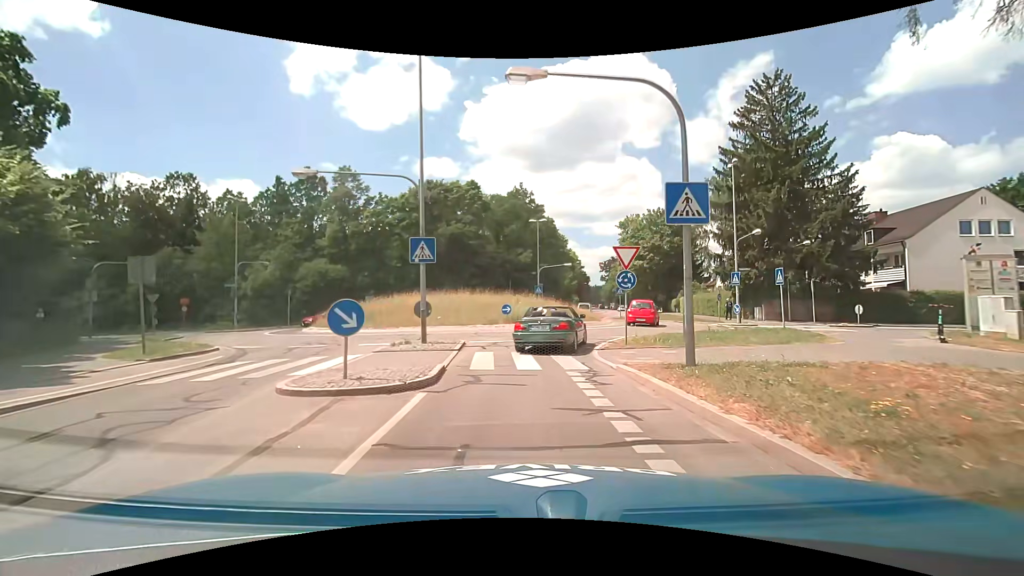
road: tertiary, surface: asphalt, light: Day
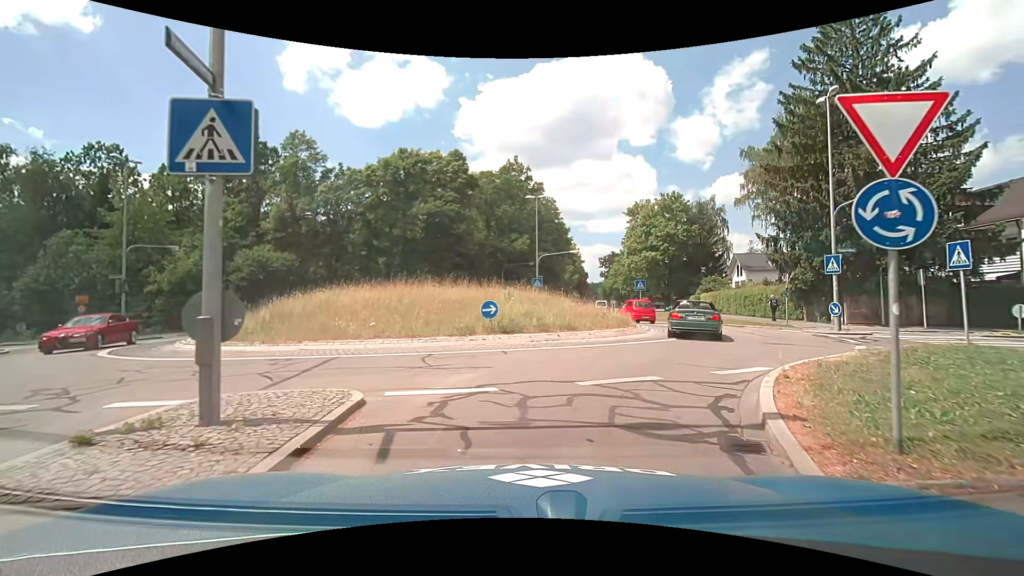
(-0.1, +10.7) m; 0°
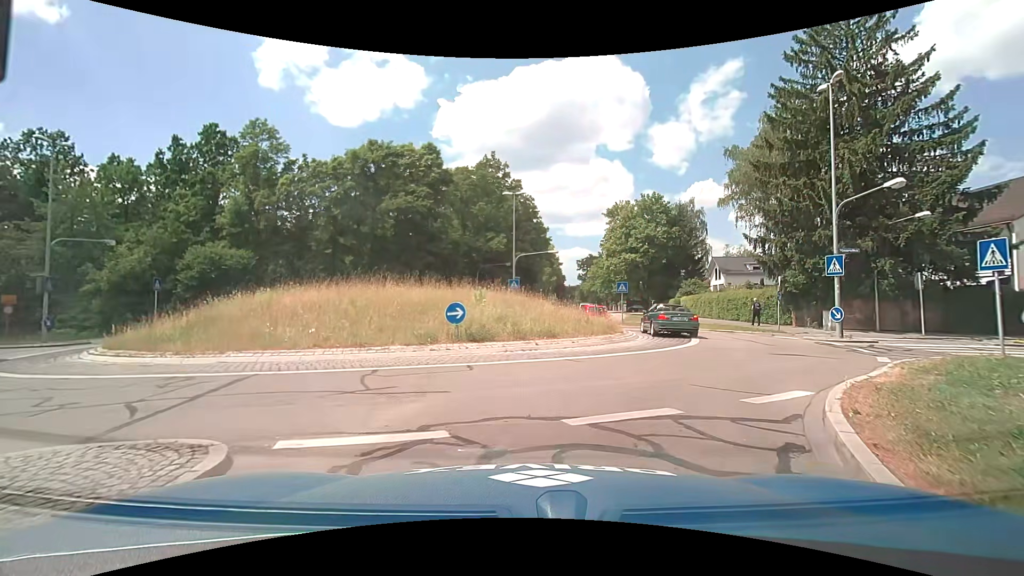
(0.0, +2.4) m; +1°
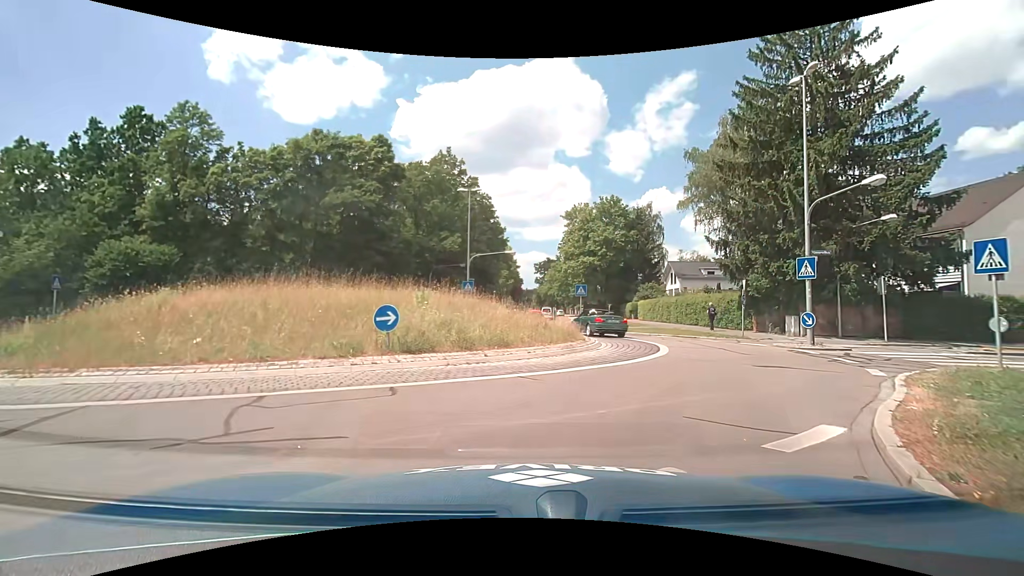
(+0.1, +2.3) m; +6°
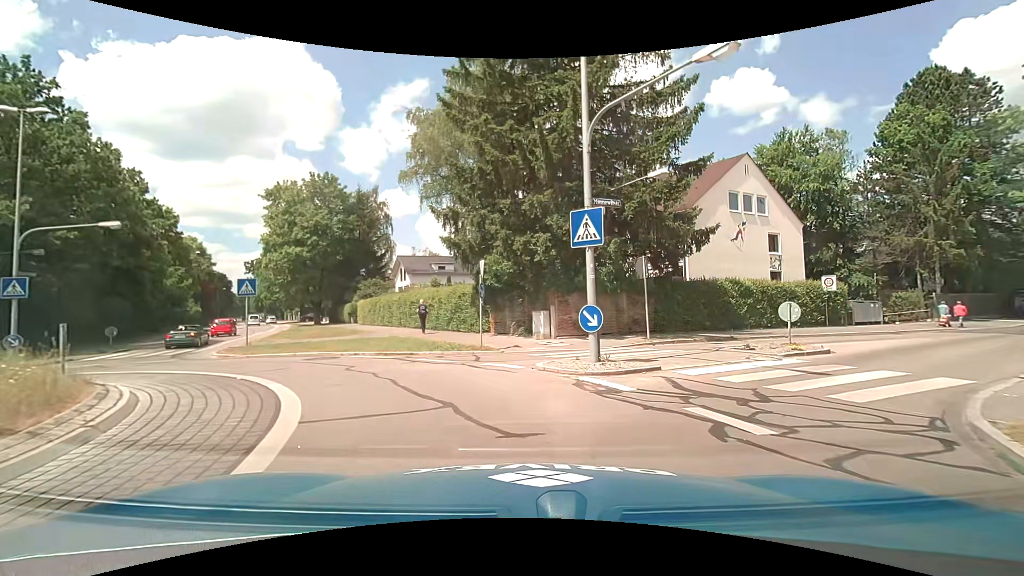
(+3.4, +11.3) m; +30°
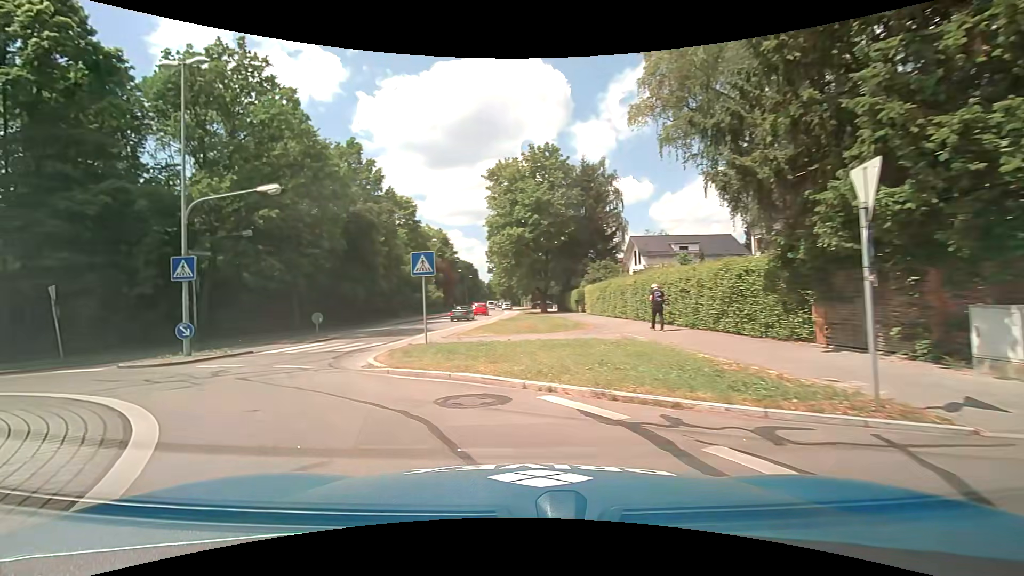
(-1.5, +9.9) m; -26°
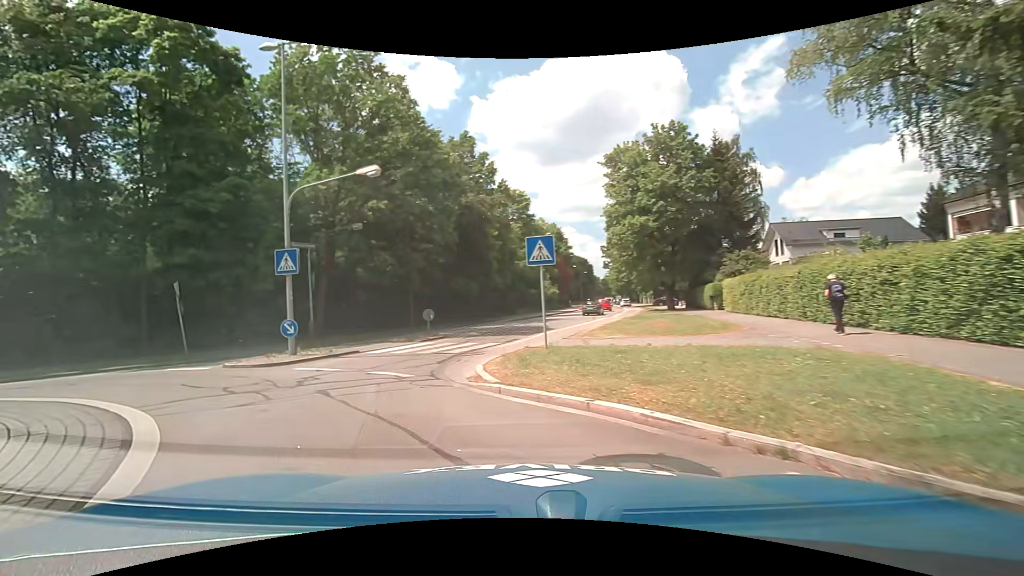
(-0.3, +3.3) m; -12°
